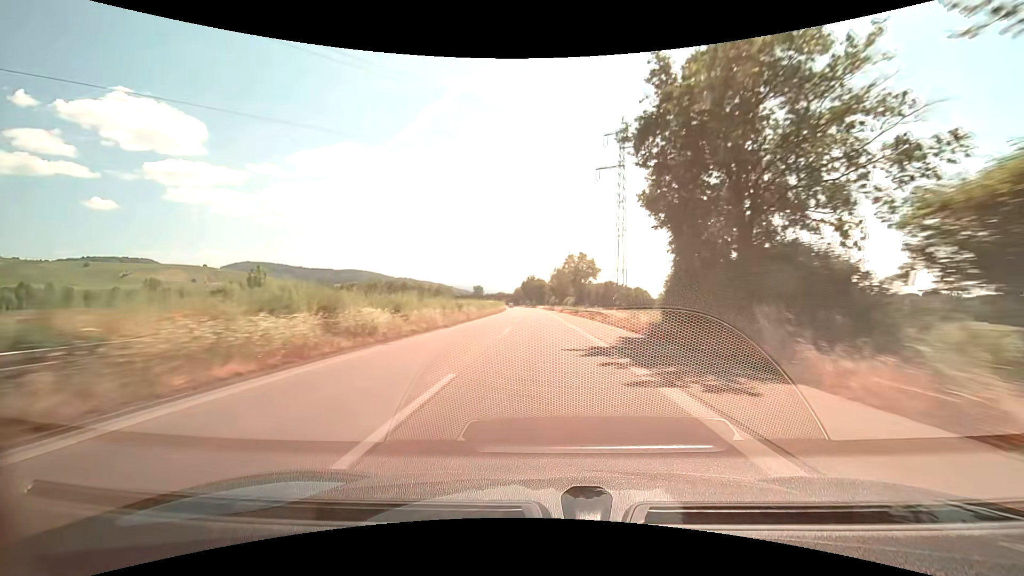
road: trunk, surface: asphalt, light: Day
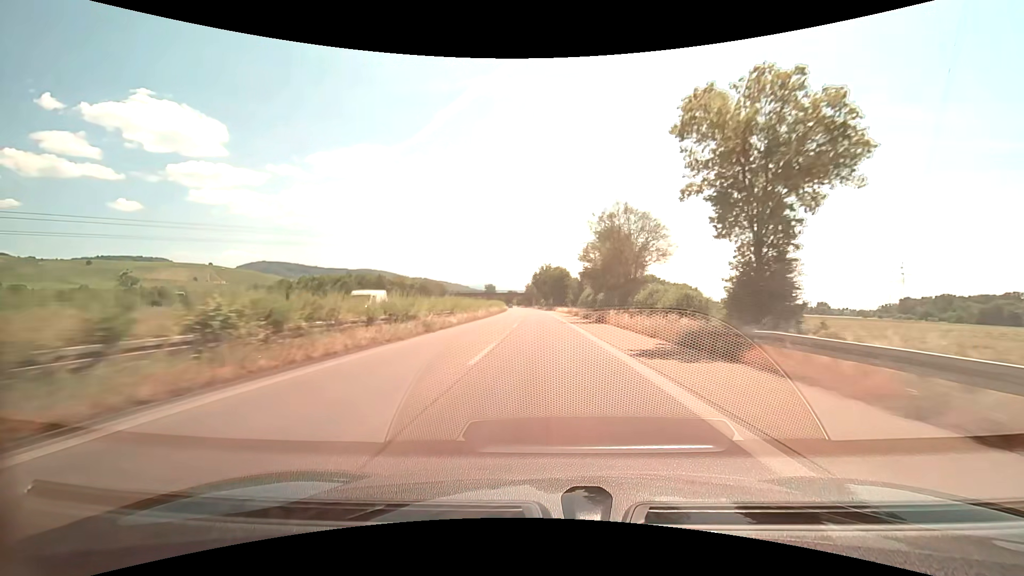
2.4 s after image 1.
(-1.0, +64.3) m; -2°
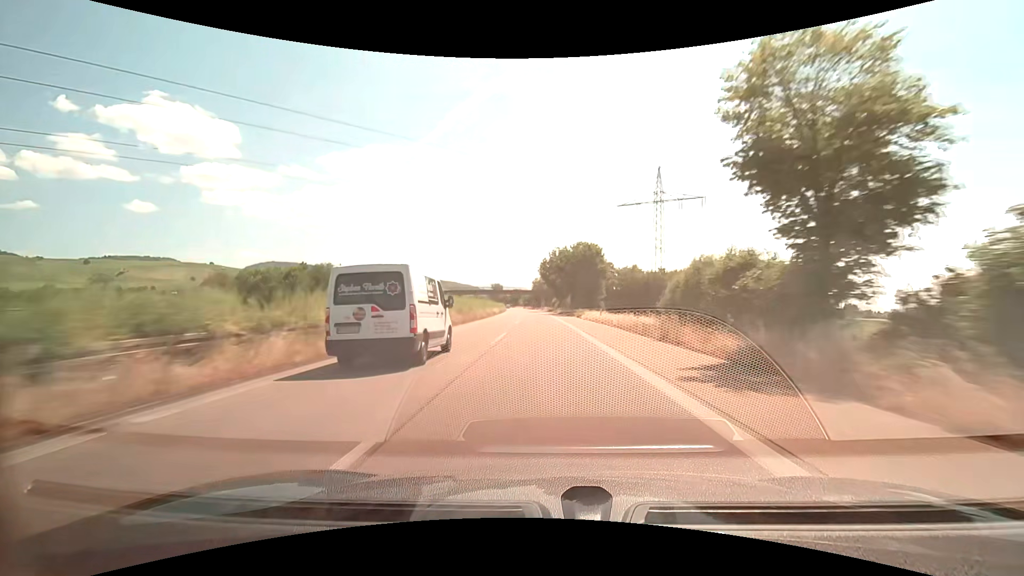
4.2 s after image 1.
(-0.4, +48.2) m; -1°
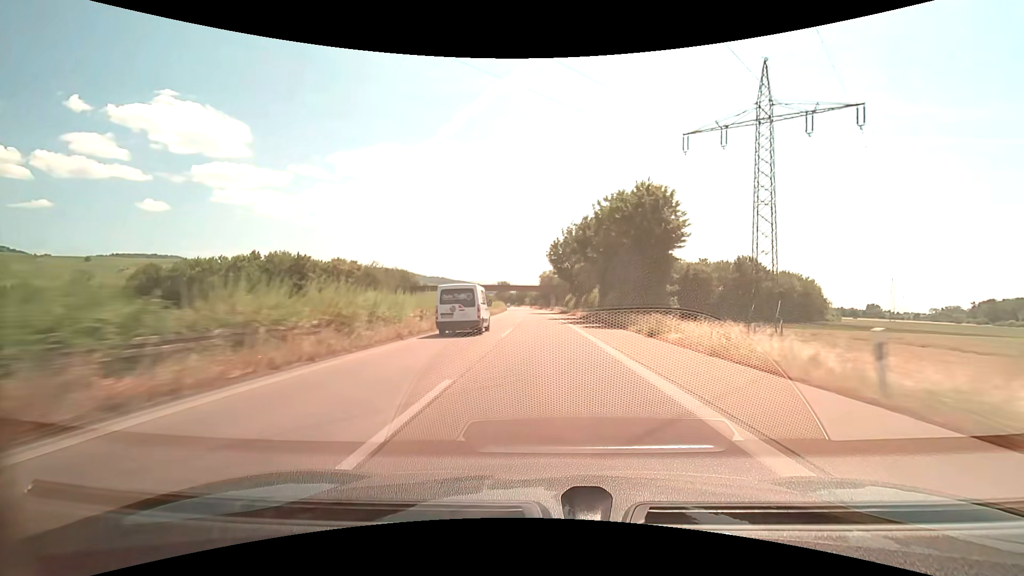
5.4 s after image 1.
(-0.5, +32.1) m; -1°
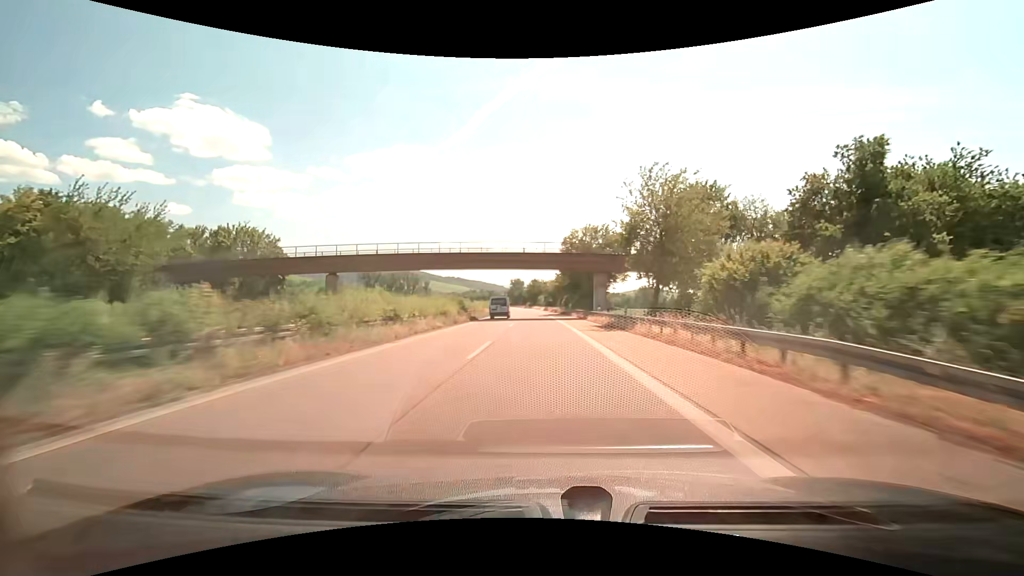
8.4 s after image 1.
(-1.4, +80.3) m; -2°
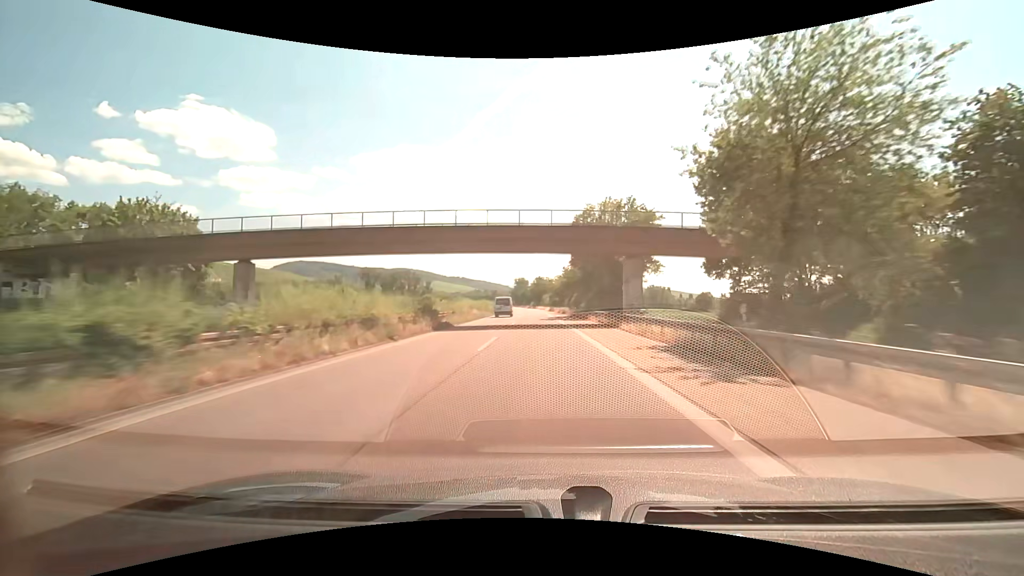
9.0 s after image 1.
(-0.1, +16.1) m; 0°
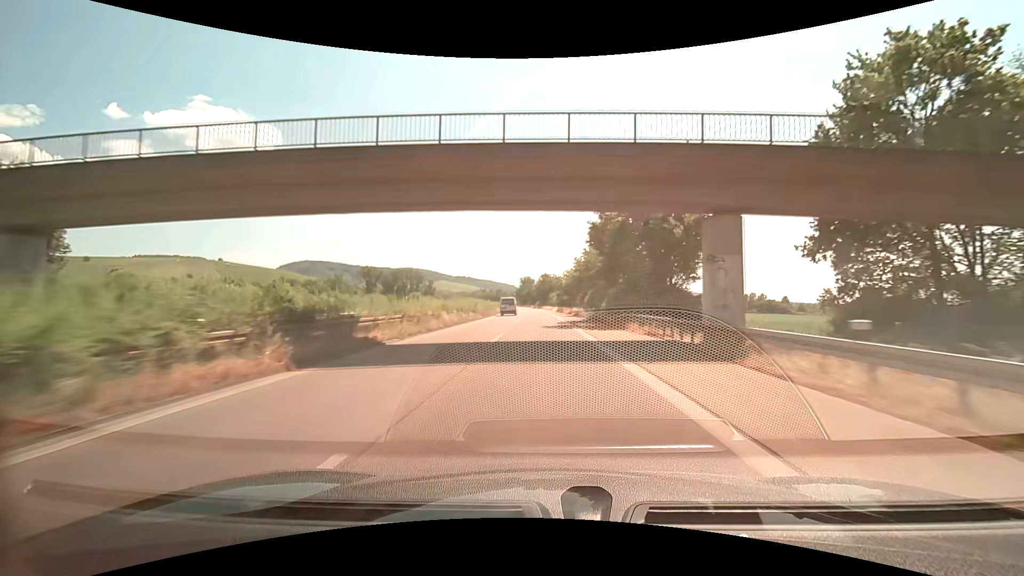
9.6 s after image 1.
(-0.1, +16.0) m; -1°
(0, +10) (0, +20) (0, +30) (0, +40) (-1, +50) (-1, +60) (-1, +70) (-2, +80) (-2, +90) (-3, +100) m
